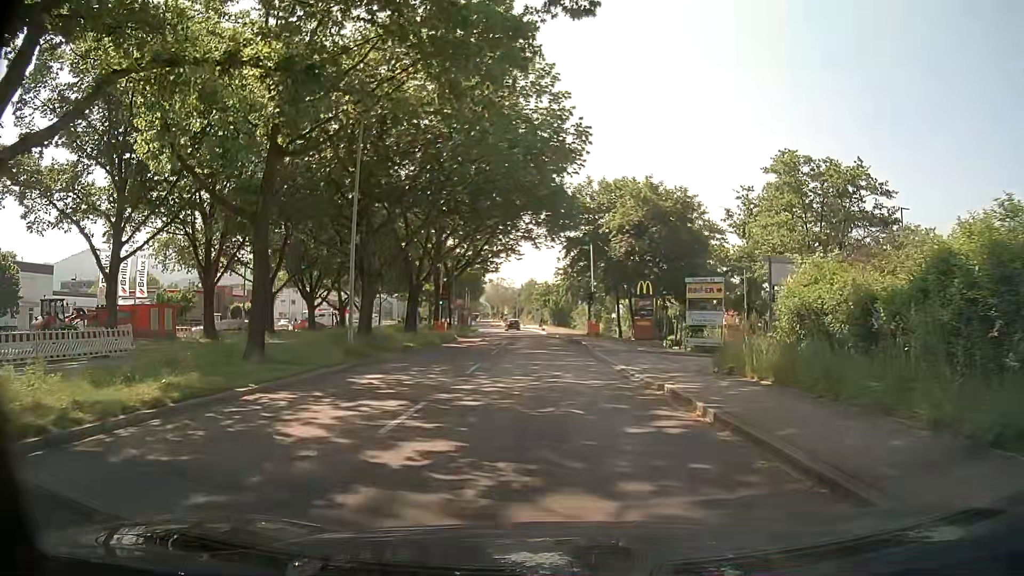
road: tertiary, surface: asphalt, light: Day
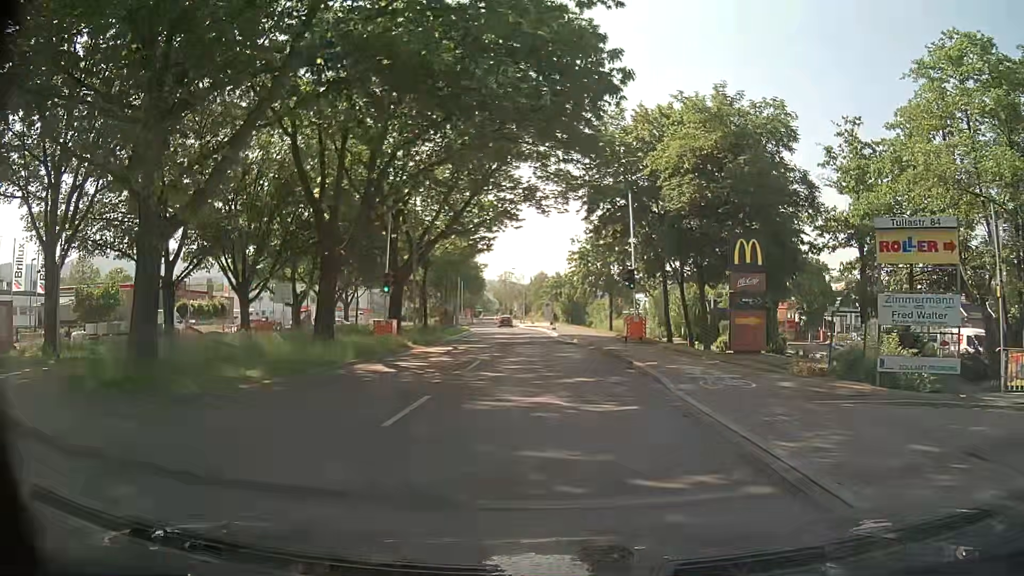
(-0.3, +17.9) m; -1°
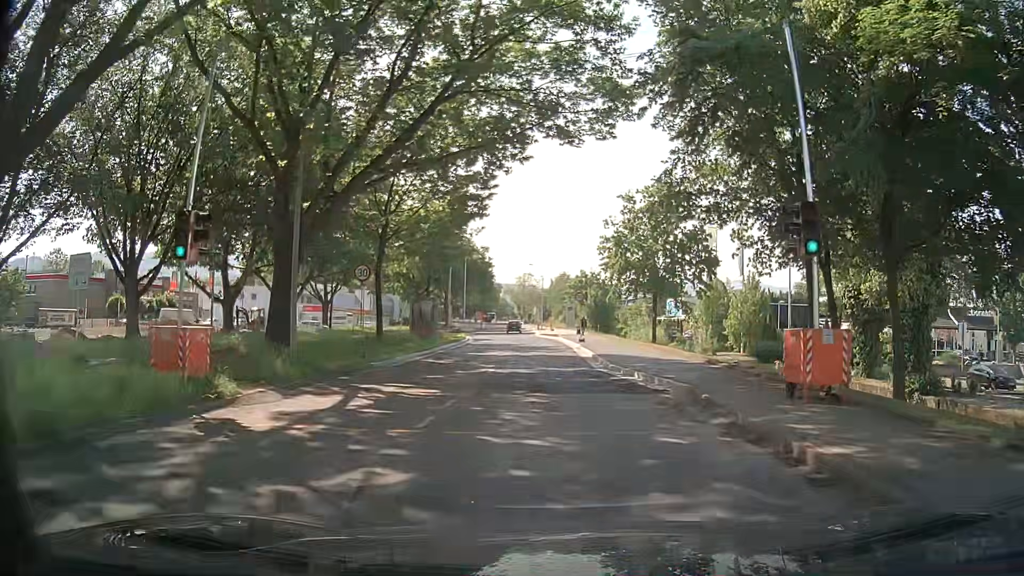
(-0.4, +17.8) m; -2°
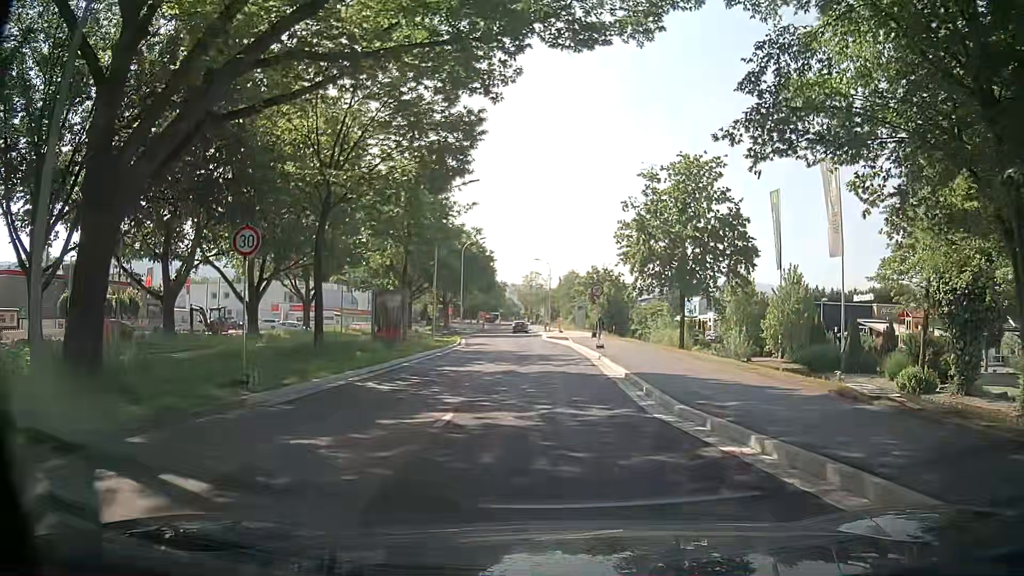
(-0.1, +8.9) m; 0°
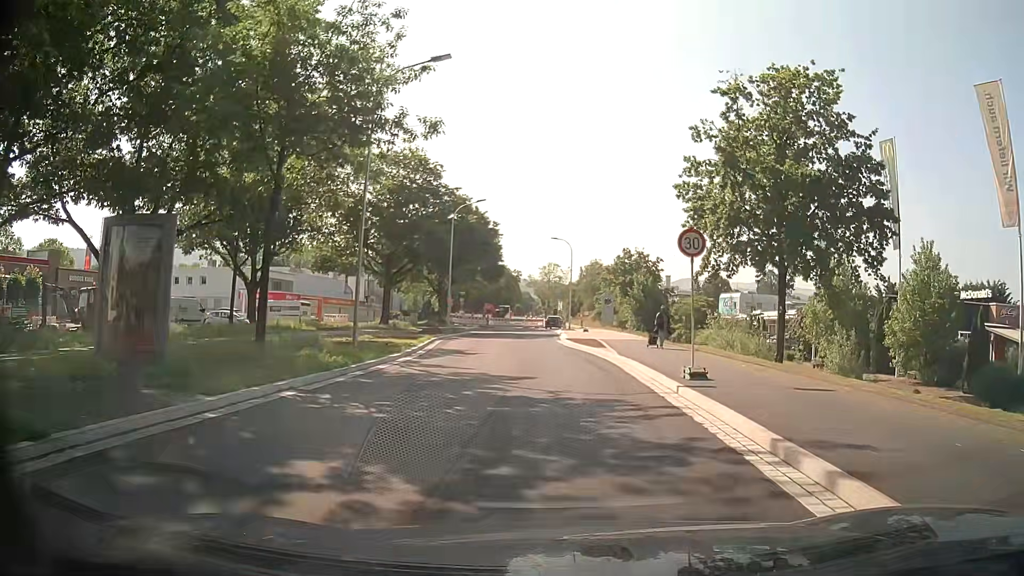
(-0.3, +18.0) m; -2°
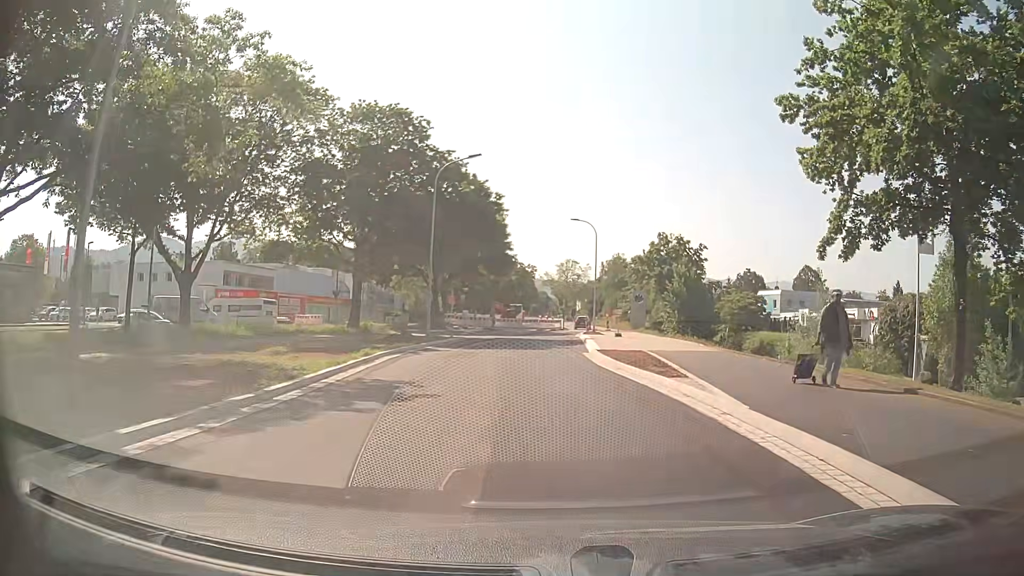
(0.0, +13.5) m; -1°
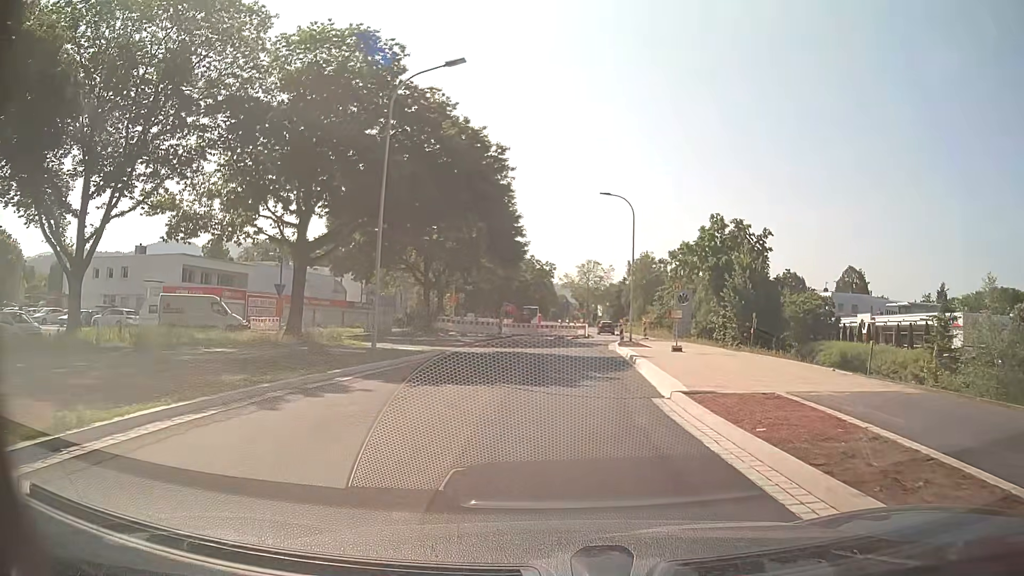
(-0.2, +13.5) m; -2°
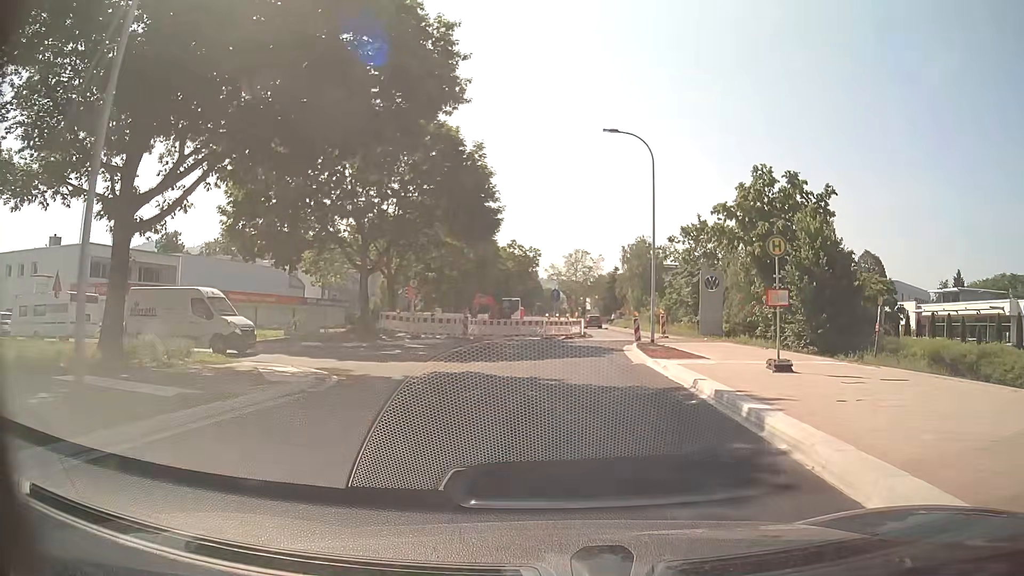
(0.0, +13.4) m; +1°
